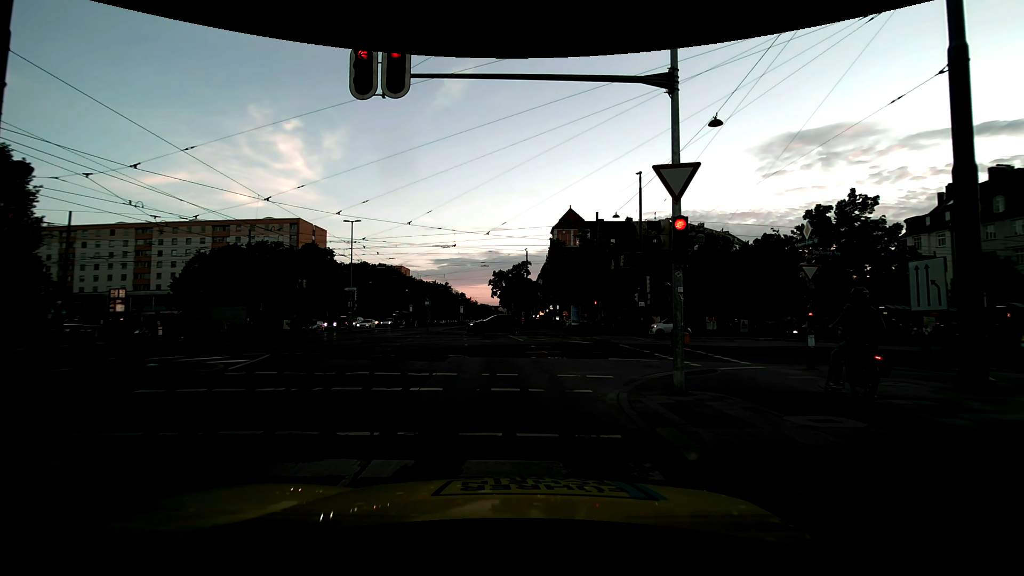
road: secondary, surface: asphalt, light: Day
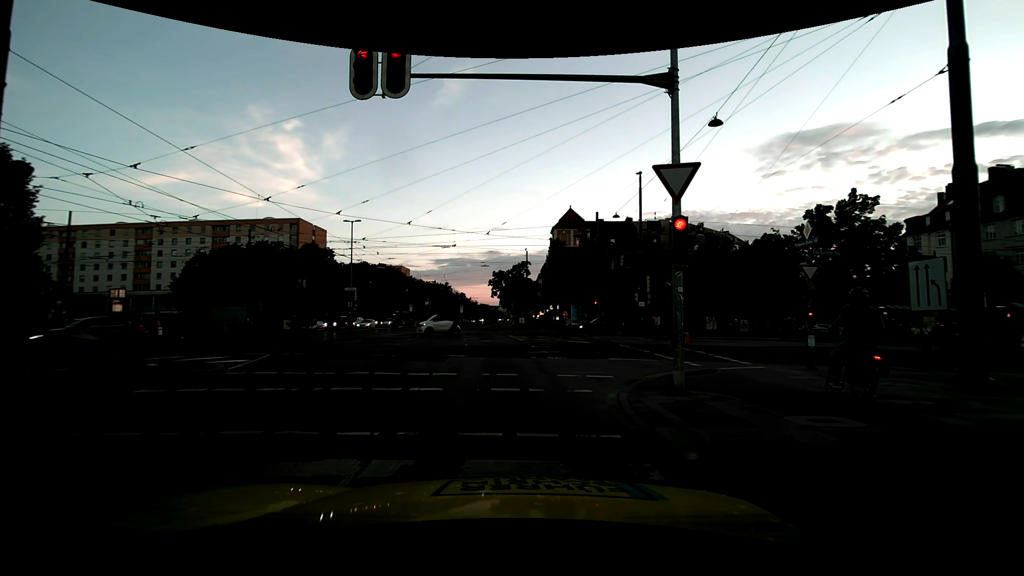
(0.0, 0.0) m; 0°
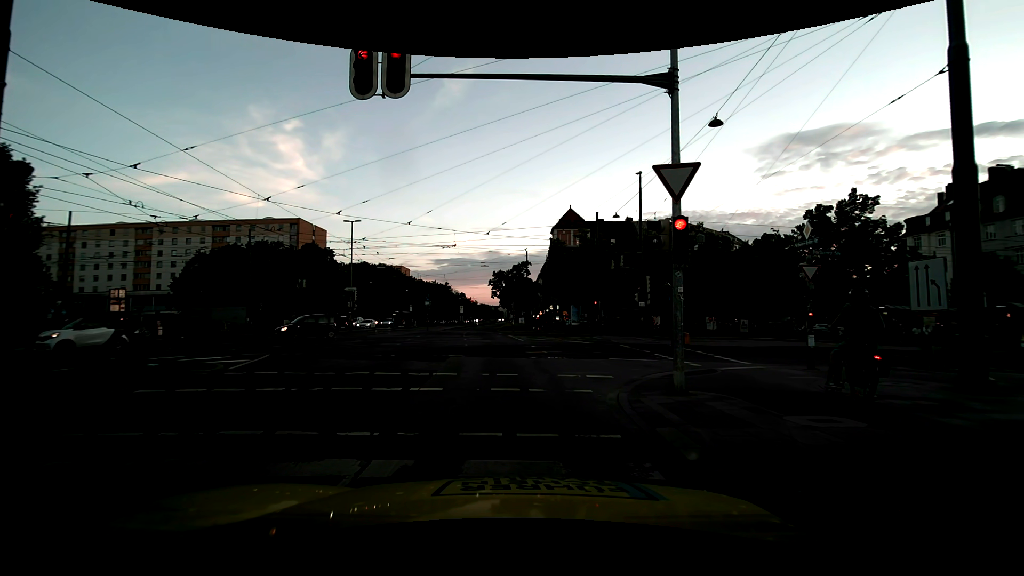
(0.0, 0.0) m; 0°
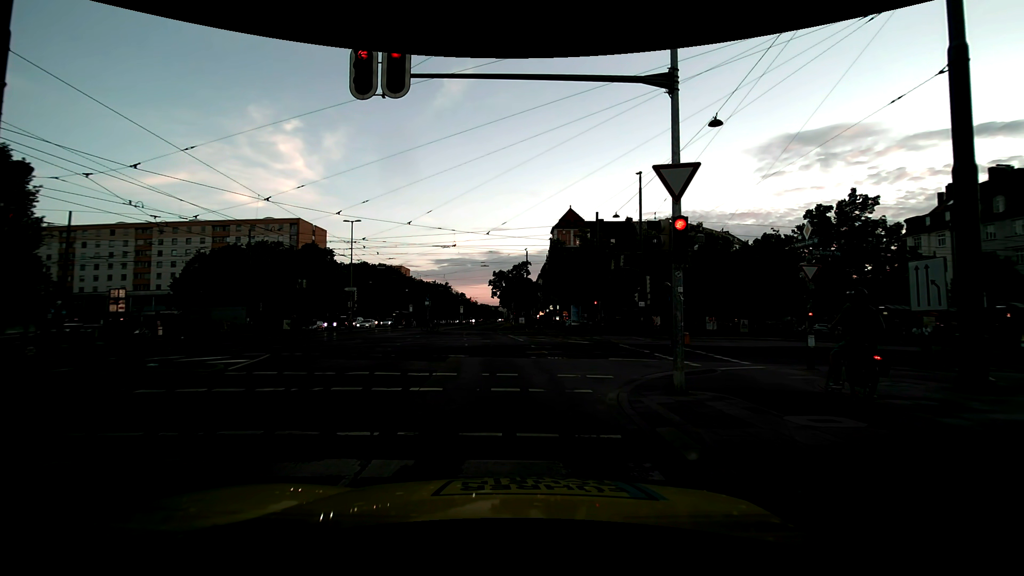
(0.0, 0.0) m; 0°
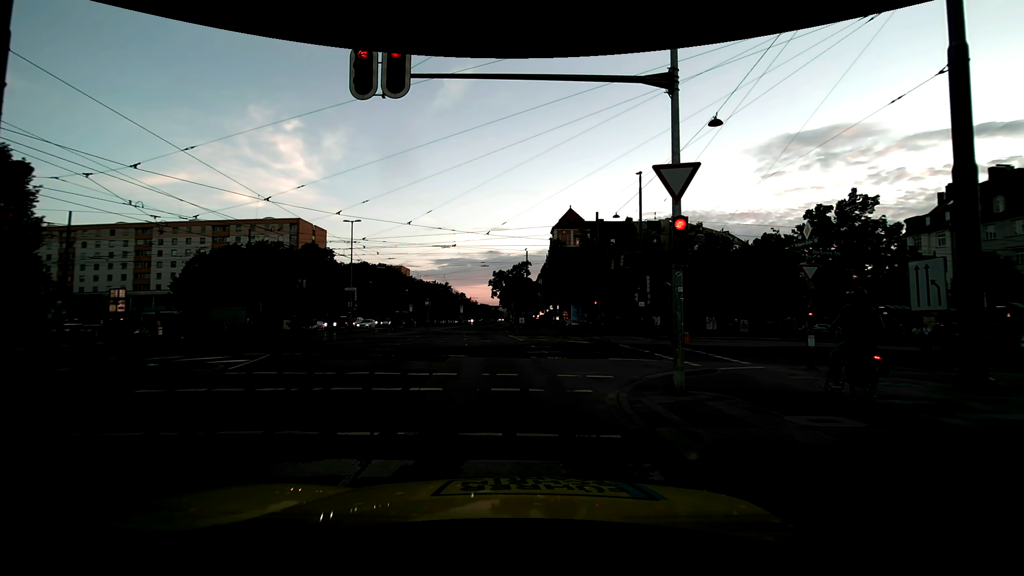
(0.0, 0.0) m; 0°
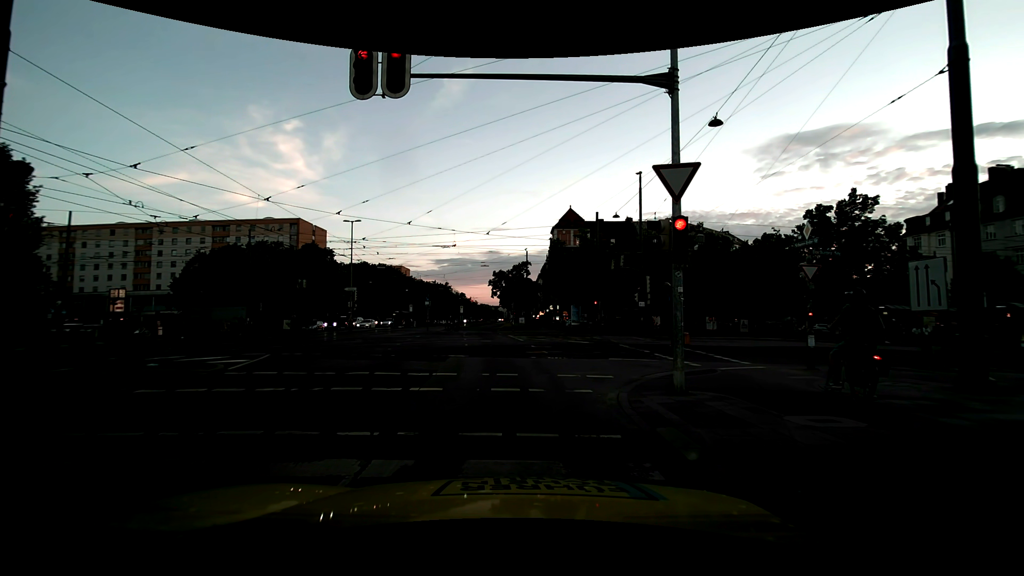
(0.0, 0.0) m; 0°
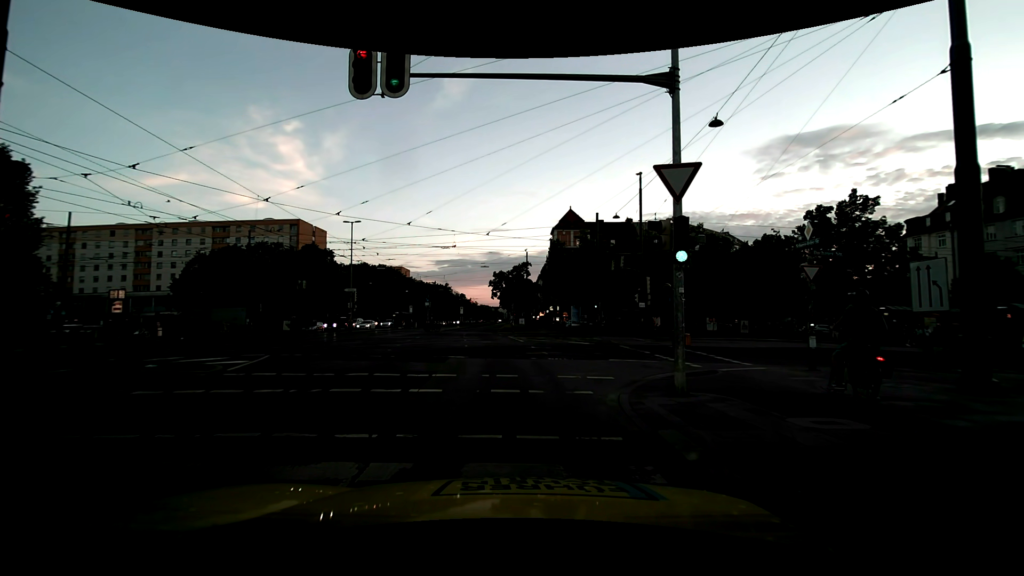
(0.0, +0.1) m; 0°
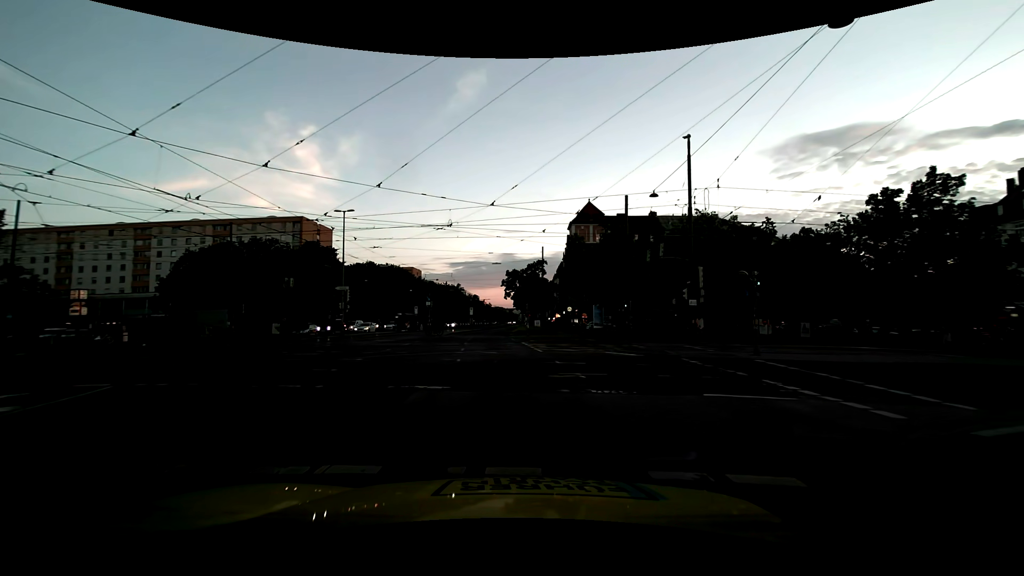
(+0.2, +7.8) m; +1°
